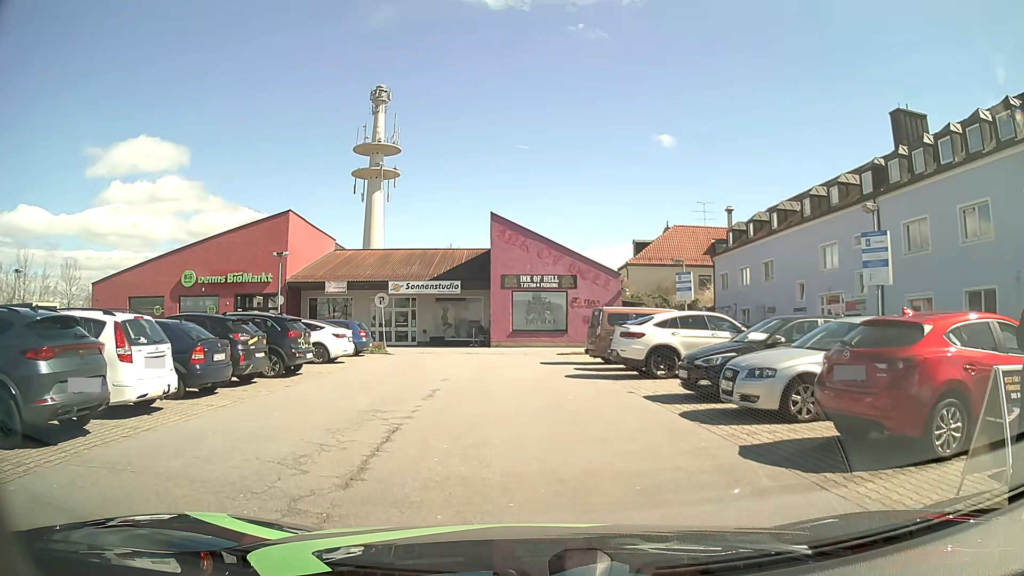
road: service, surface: asphalt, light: Day
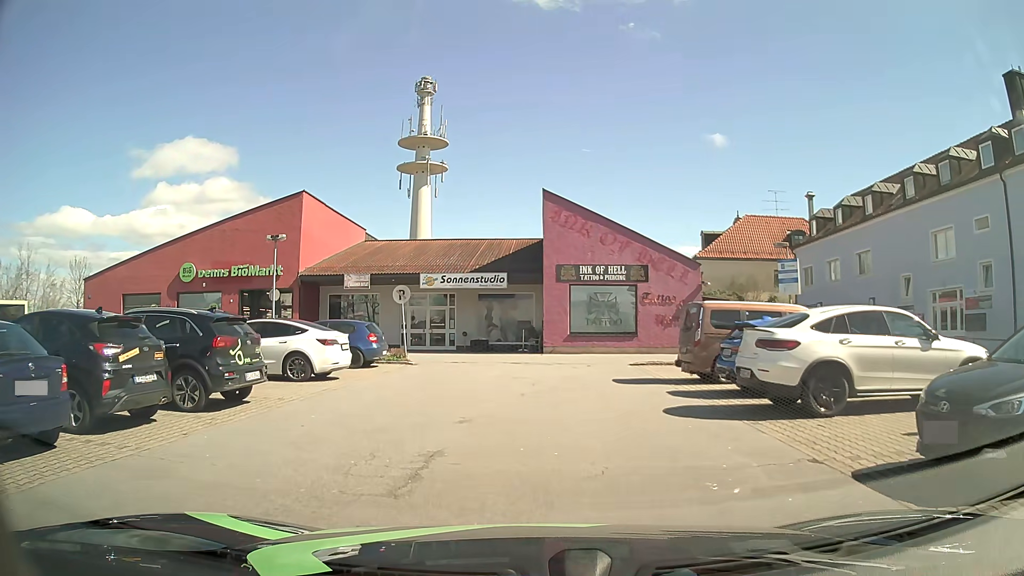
(-0.3, +6.7) m; -5°
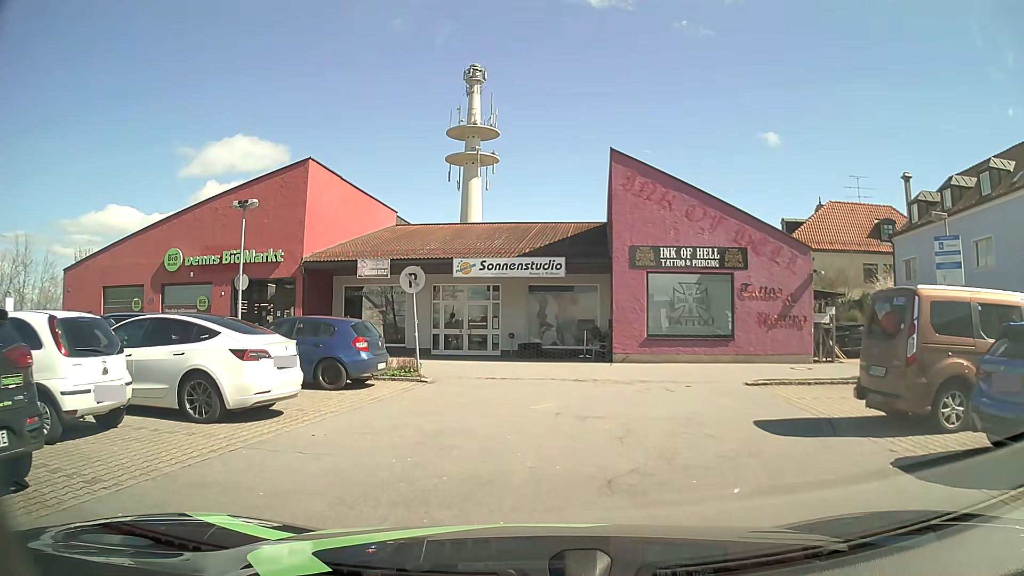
(-0.3, +7.0) m; -5°
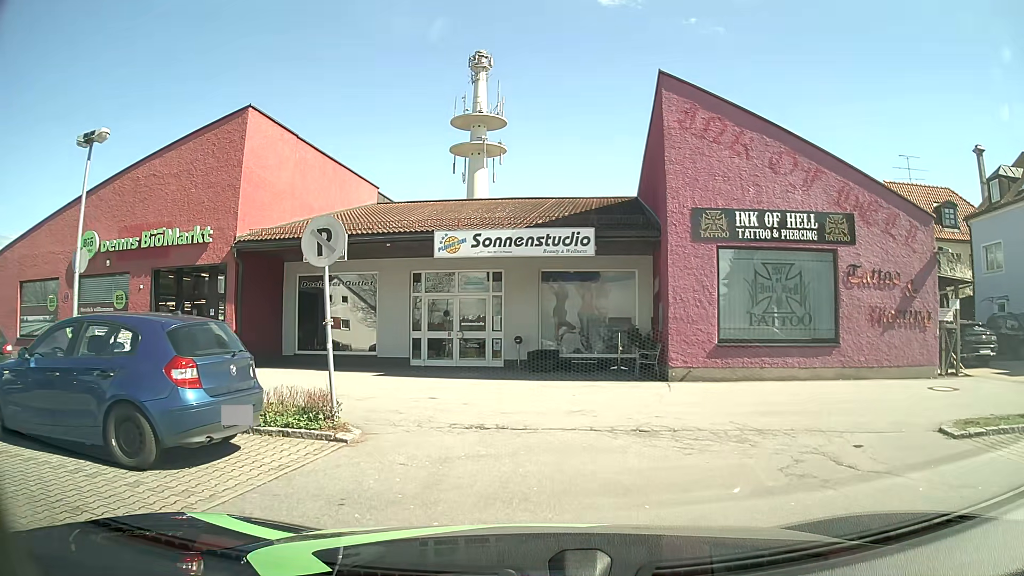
(-0.1, +7.4) m; 0°
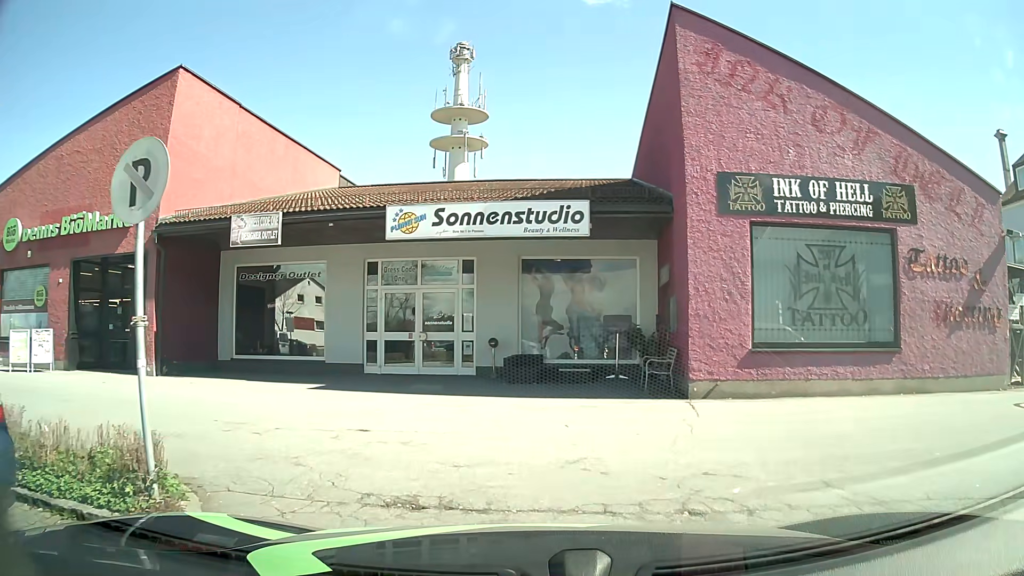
(+0.1, +3.7) m; +2°
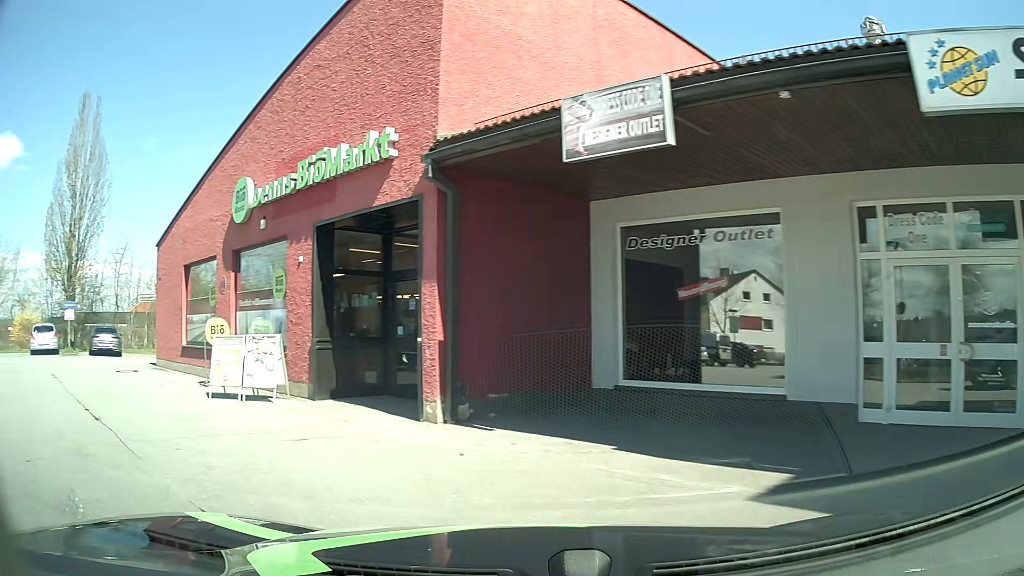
(-1.6, +8.5) m; -41°
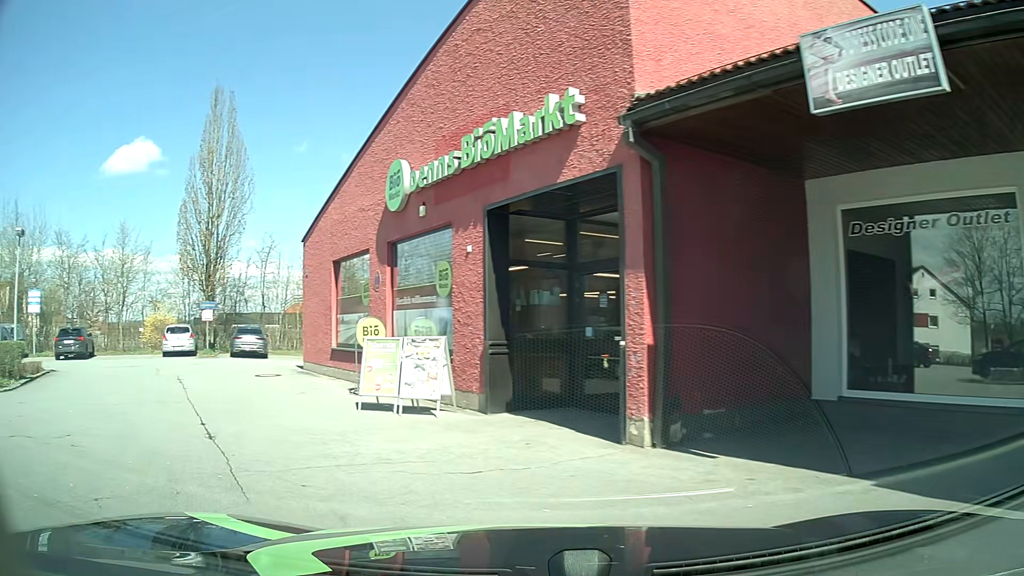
(-0.1, +1.8) m; -12°
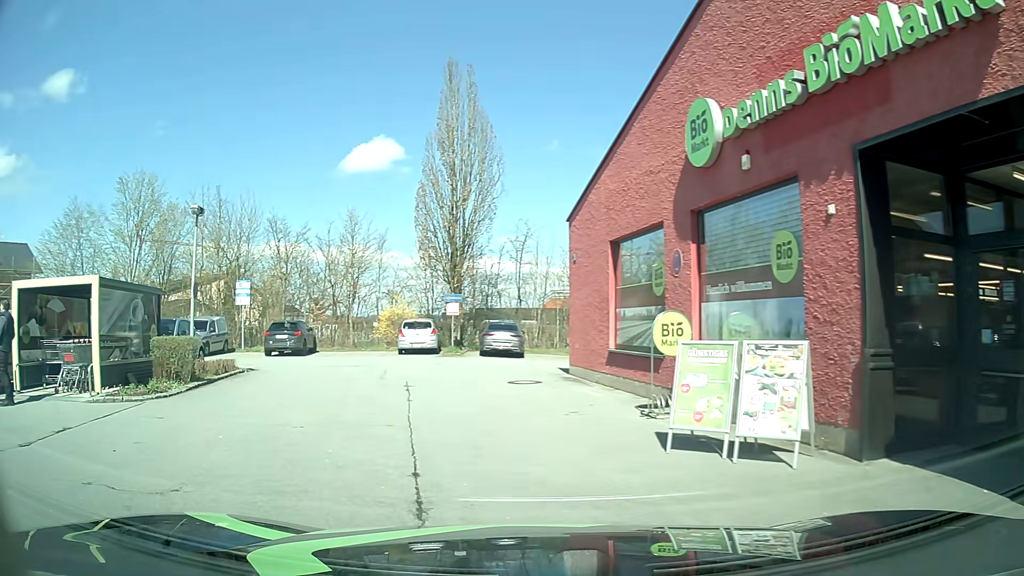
(-0.7, +3.5) m; -21°
